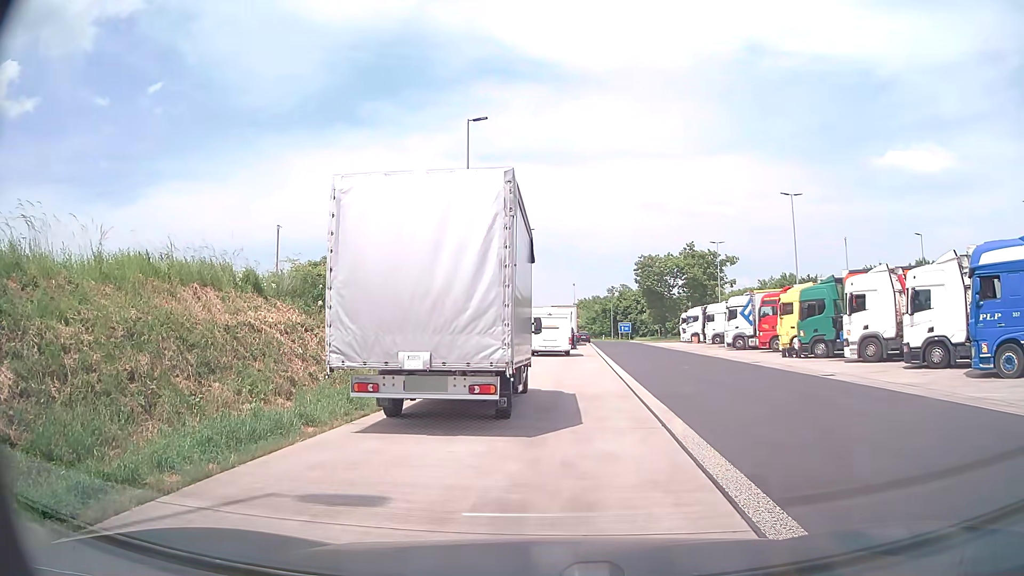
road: service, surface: asphalt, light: Day
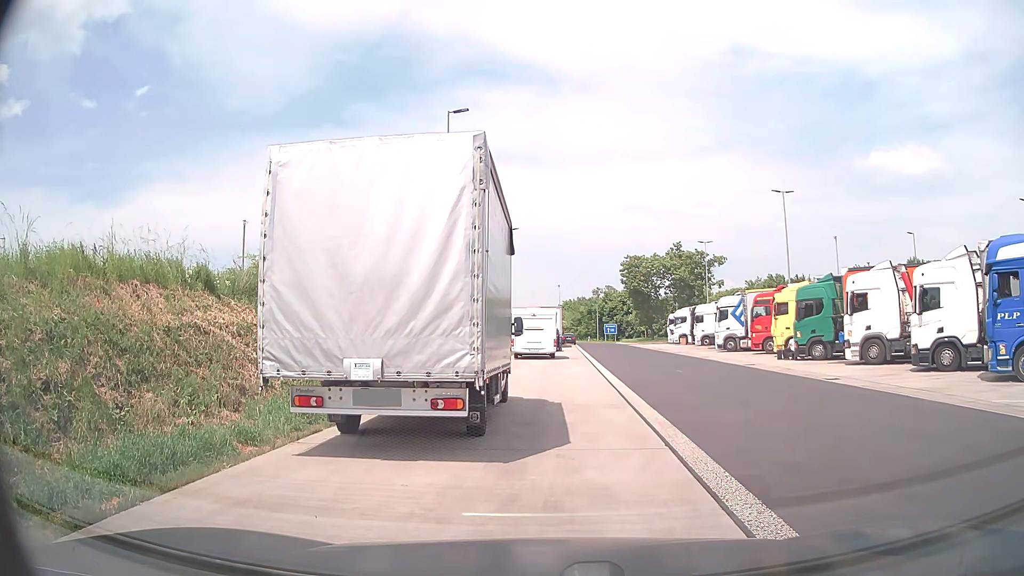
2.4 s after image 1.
(0.0, +1.6) m; 0°
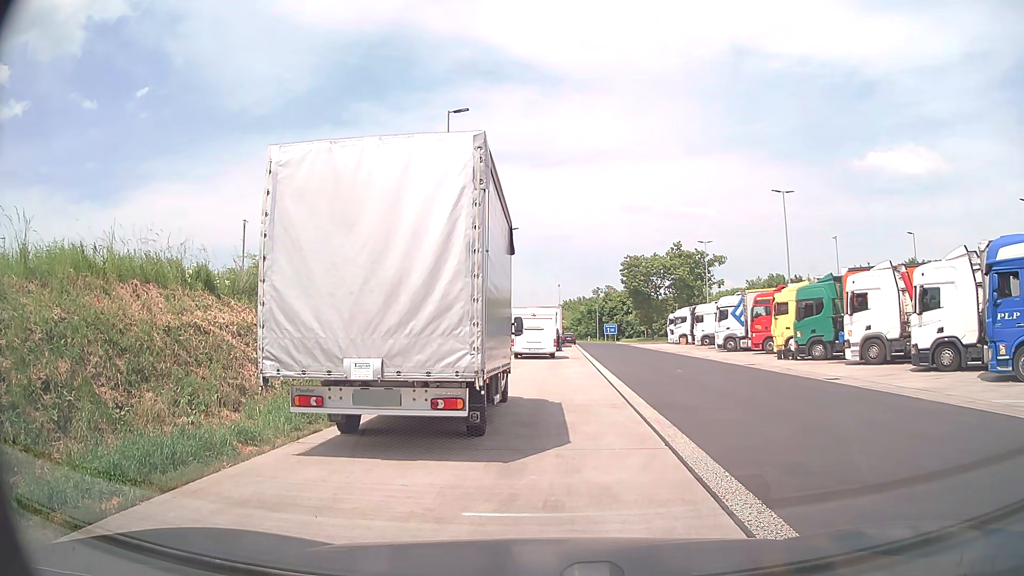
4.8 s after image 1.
(0.0, 0.0) m; 0°
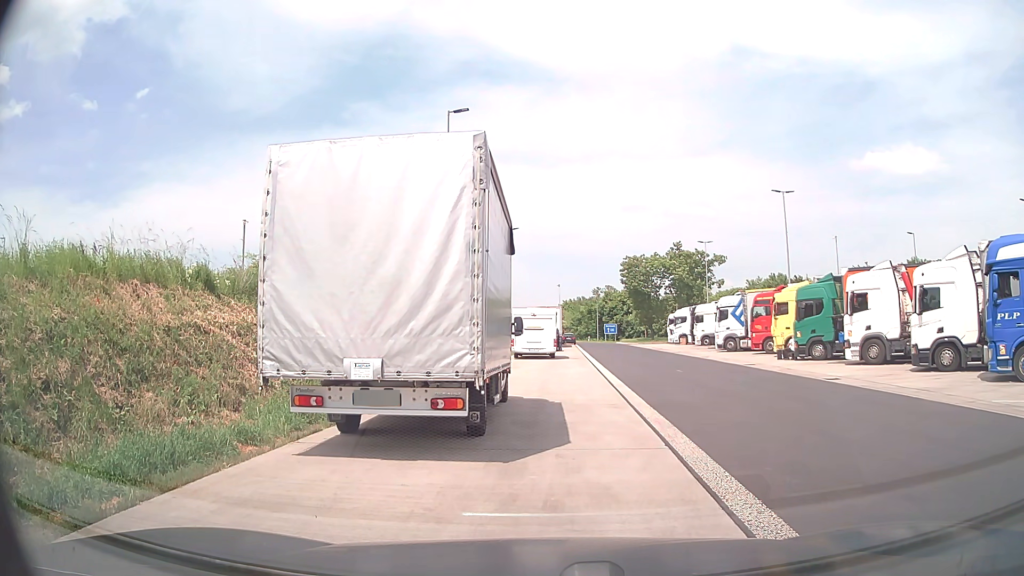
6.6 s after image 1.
(0.0, 0.0) m; 0°
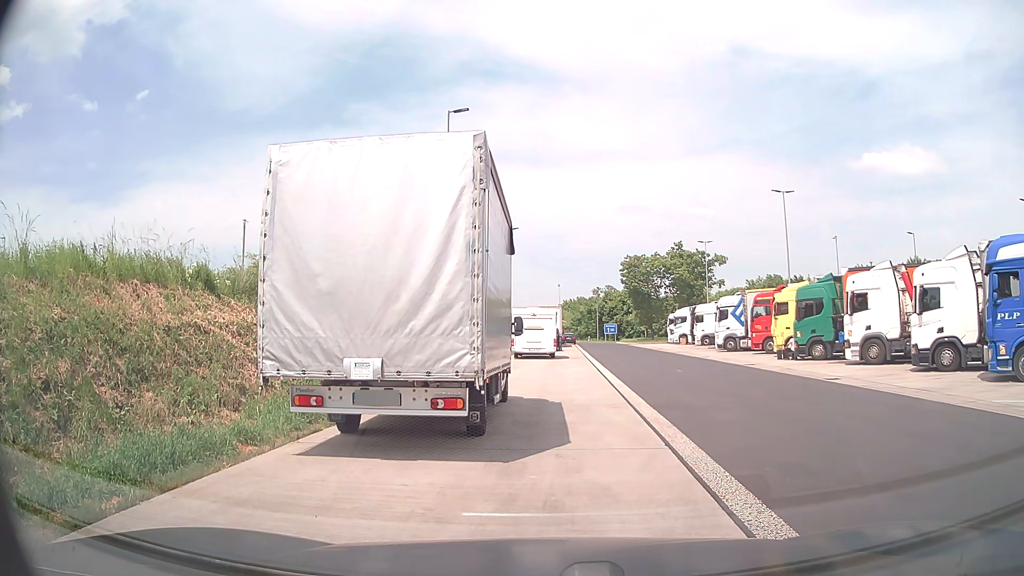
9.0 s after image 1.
(0.0, 0.0) m; 0°
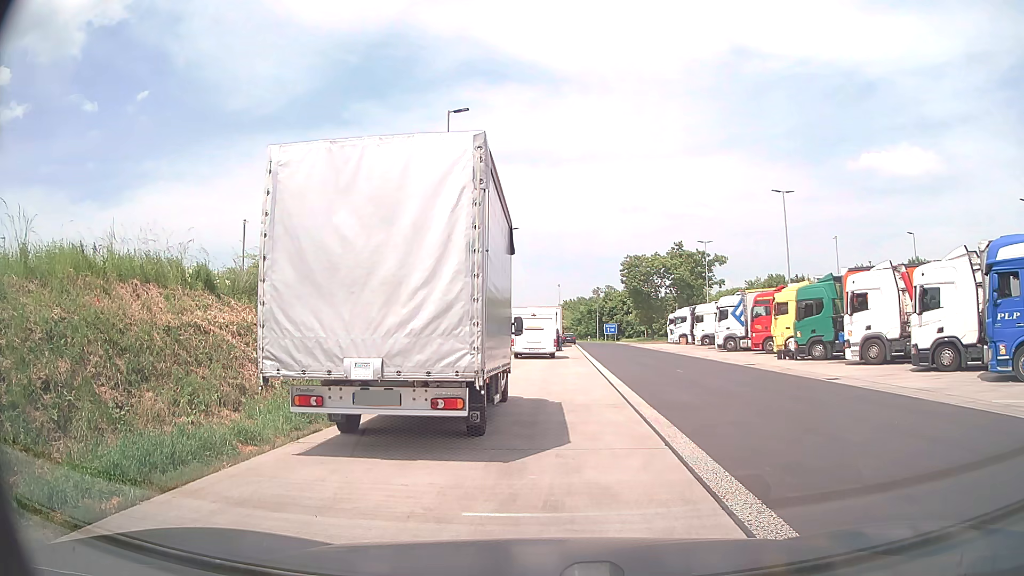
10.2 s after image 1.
(0.0, 0.0) m; 0°
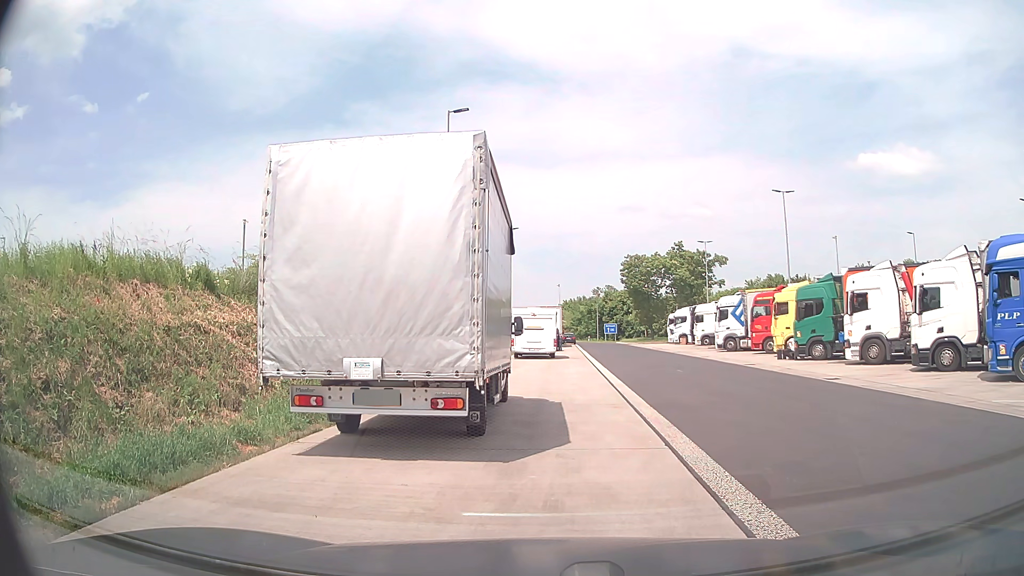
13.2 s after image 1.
(0.0, 0.0) m; 0°
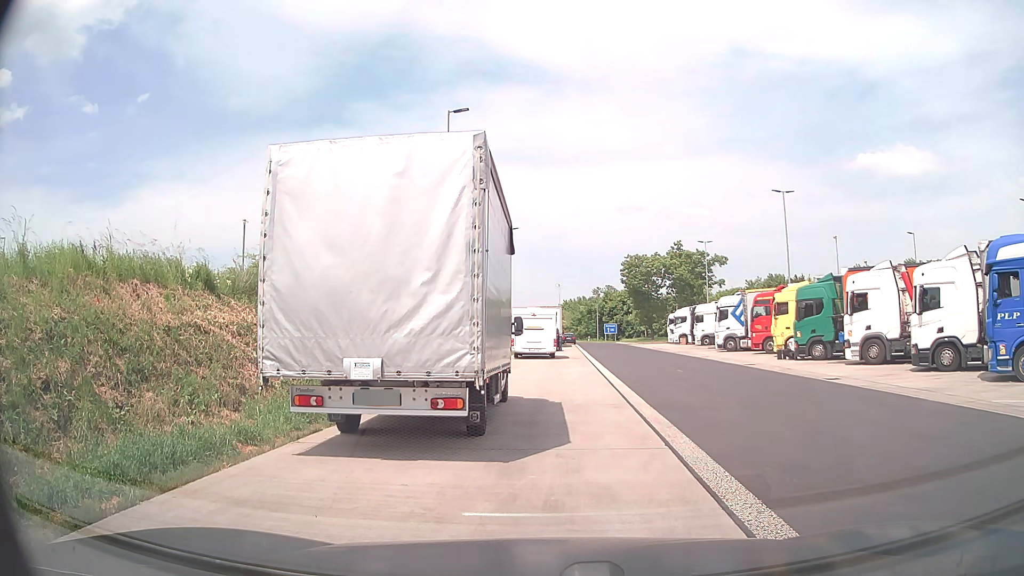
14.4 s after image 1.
(0.0, 0.0) m; 0°
